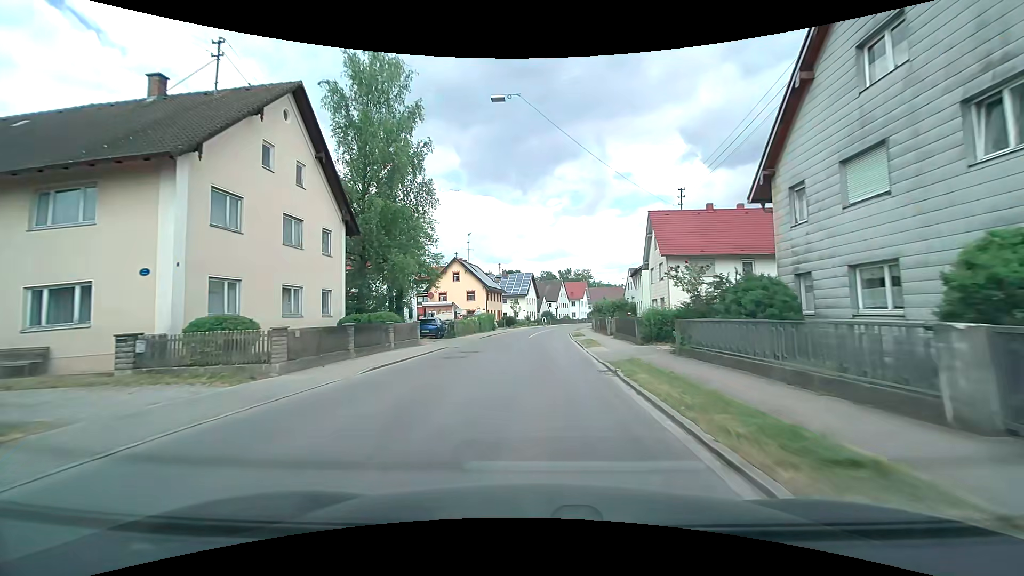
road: tertiary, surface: asphalt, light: Day
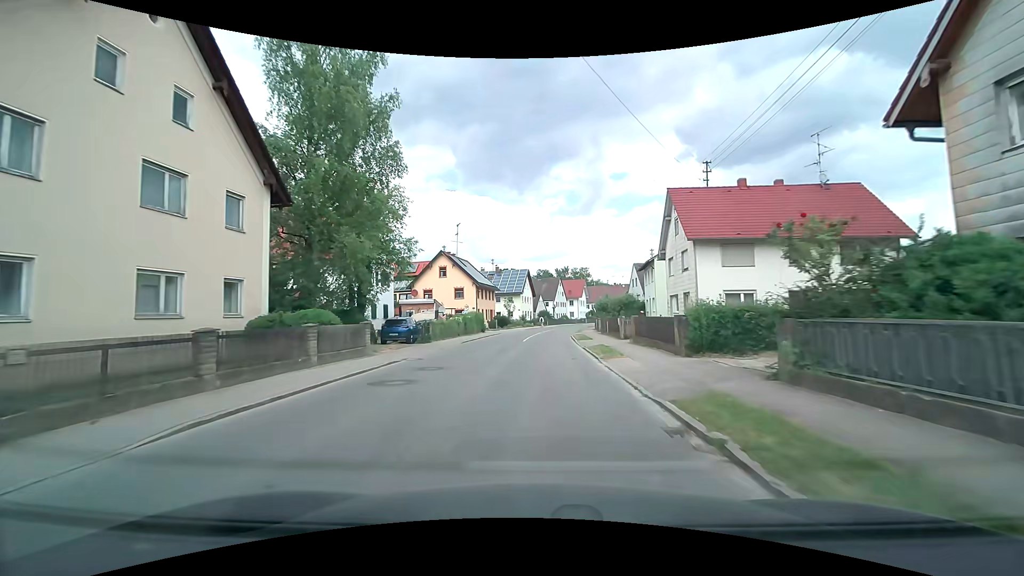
(0.0, +7.2) m; 0°
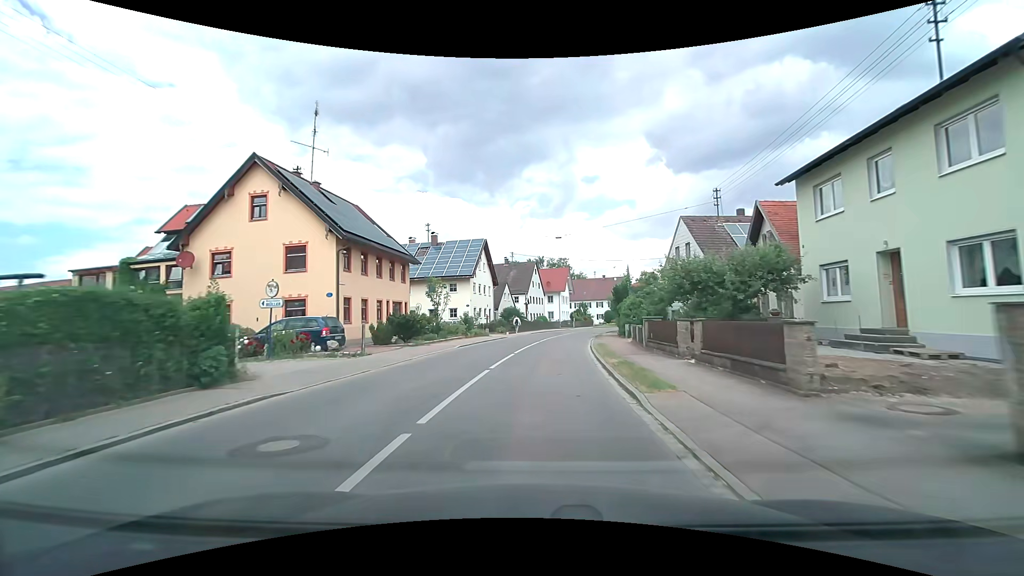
(+0.9, +36.7) m; +4°
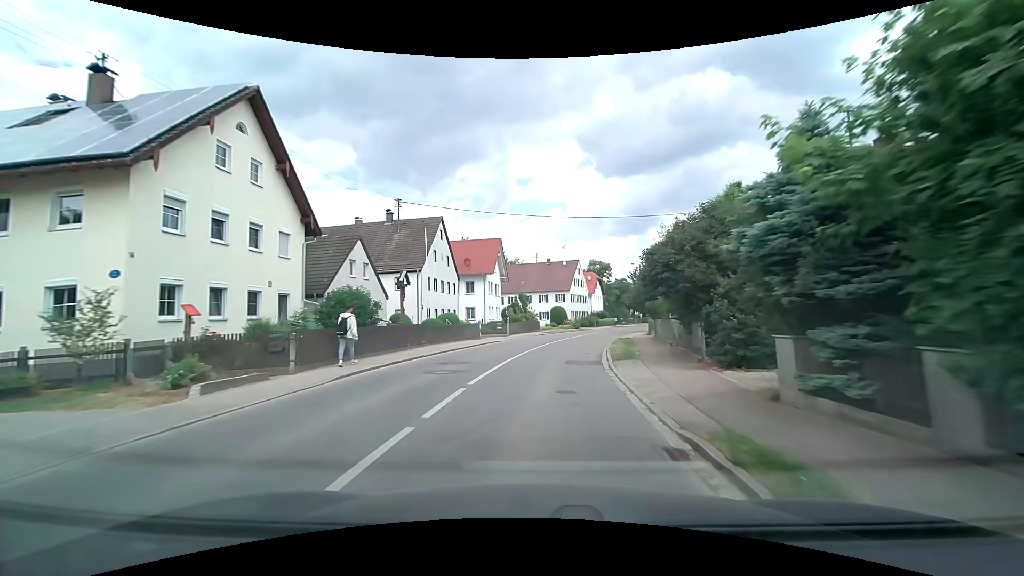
(+2.1, +36.4) m; +8°
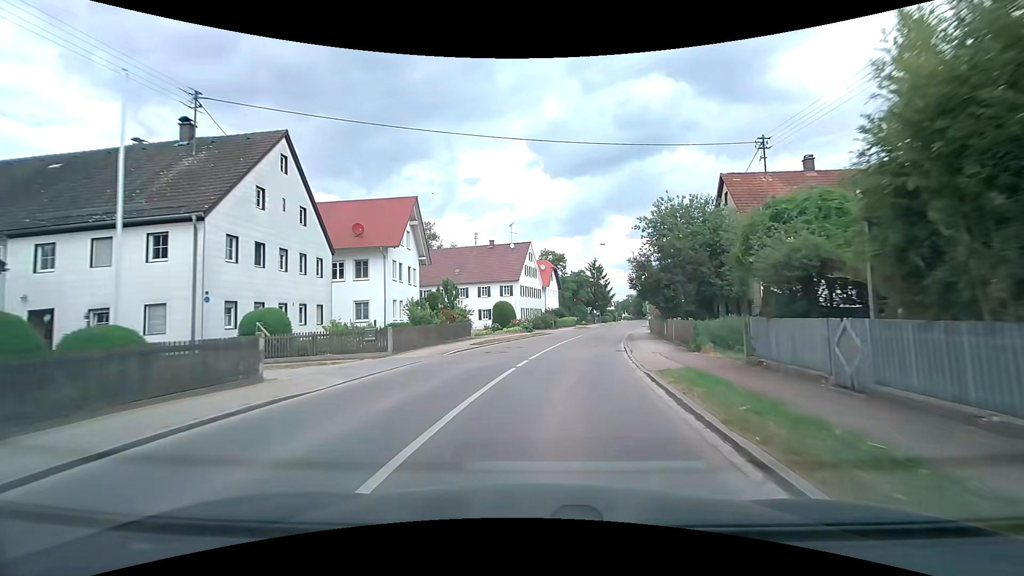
(+0.9, +20.9) m; +6°
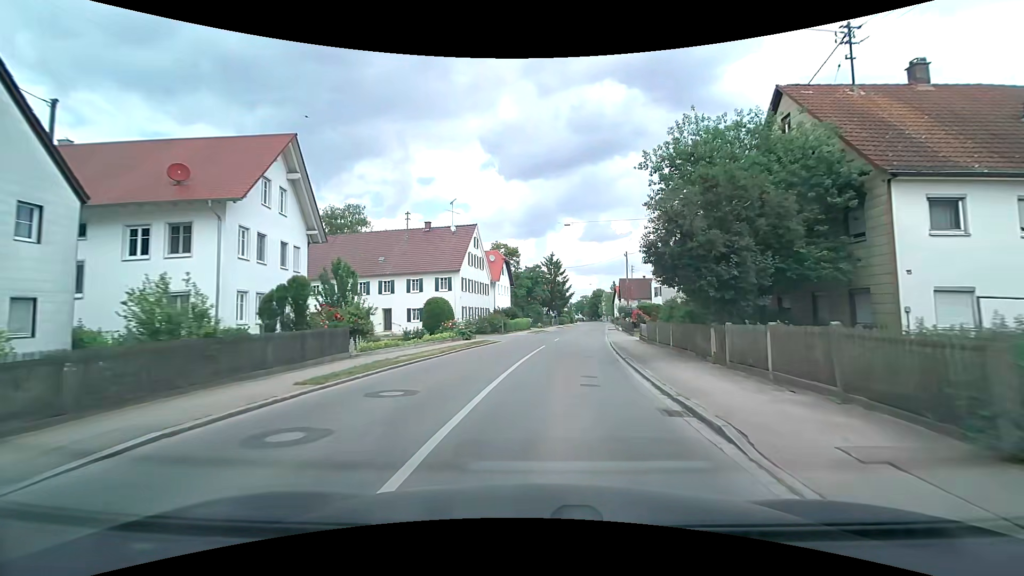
(+0.5, +13.6) m; +5°
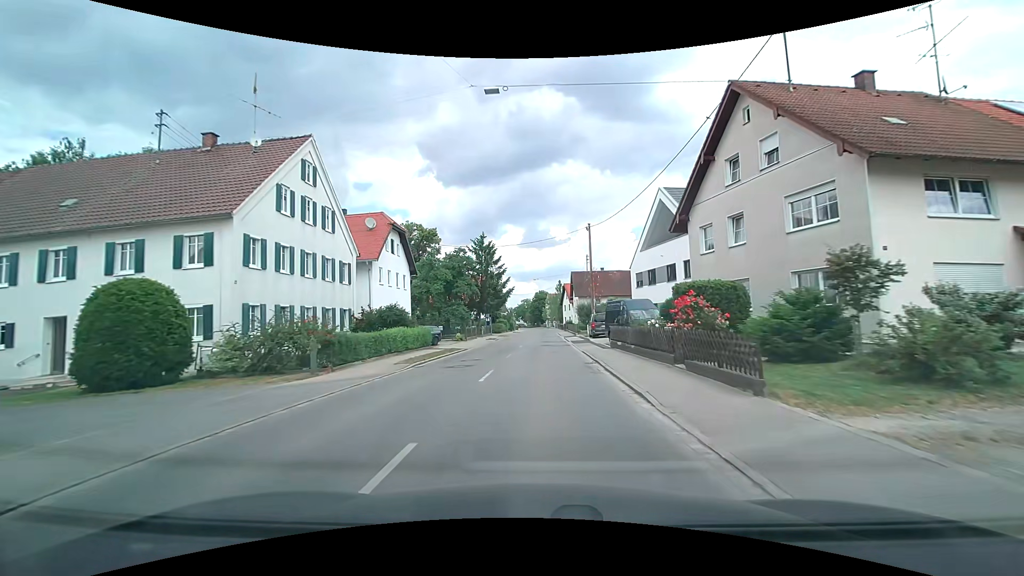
(+1.9, +27.7) m; +6°
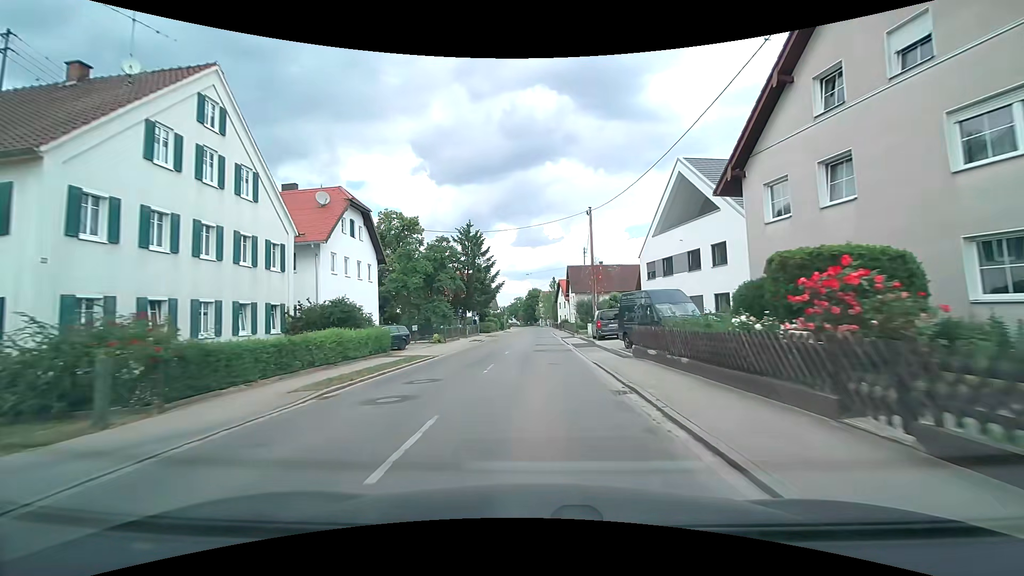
(+0.1, +7.4) m; +1°
